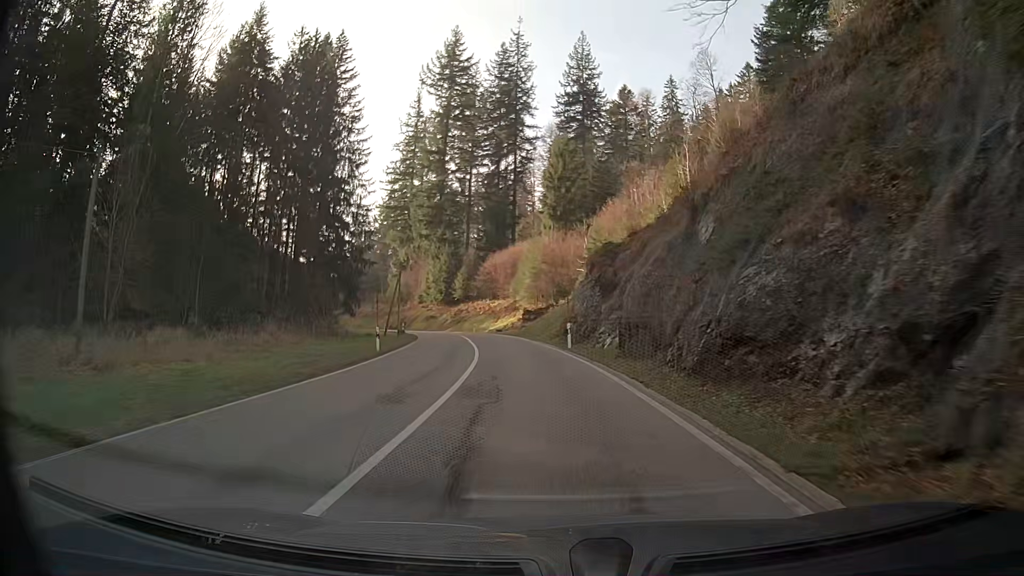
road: secondary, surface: asphalt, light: Day
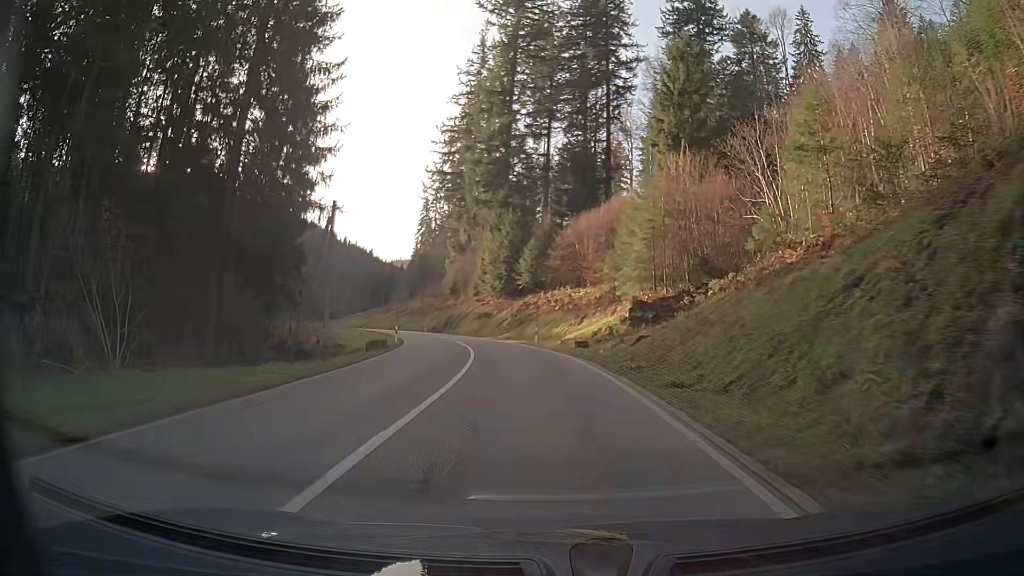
(-2.4, +35.7) m; -8°
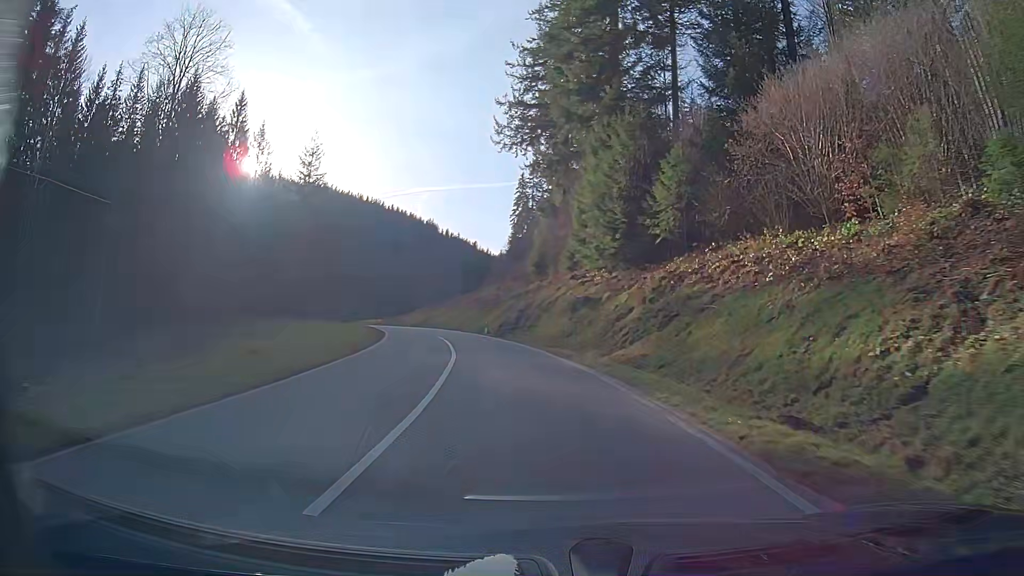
(-2.6, +36.0) m; -8°
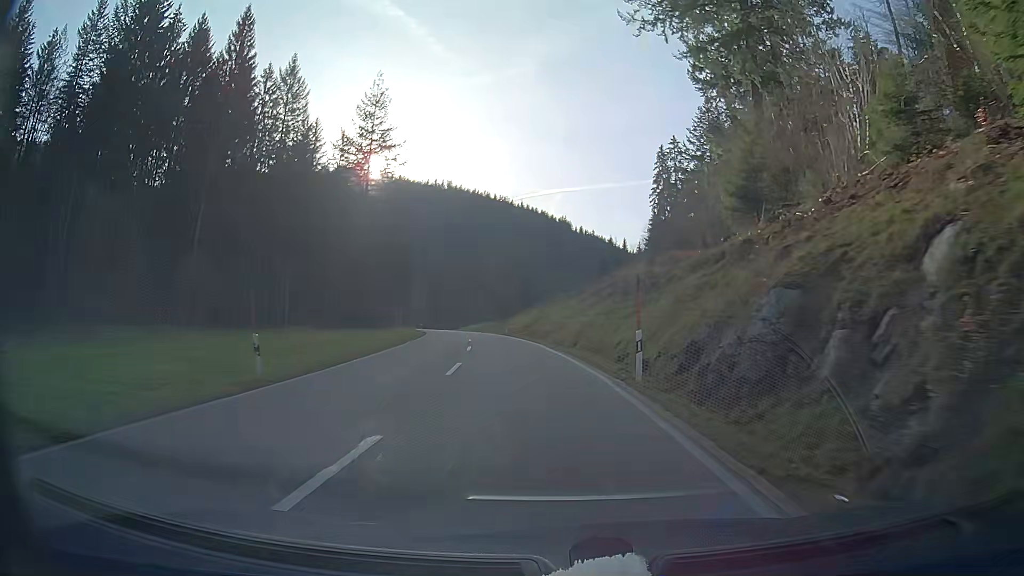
(-4.4, +36.6) m; -13°
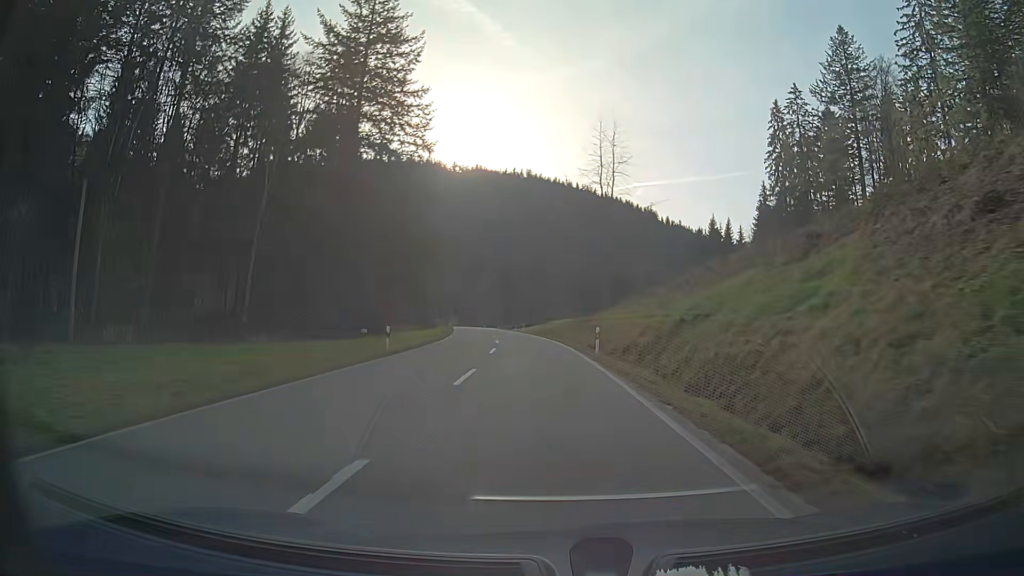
(-2.6, +37.9) m; -7°
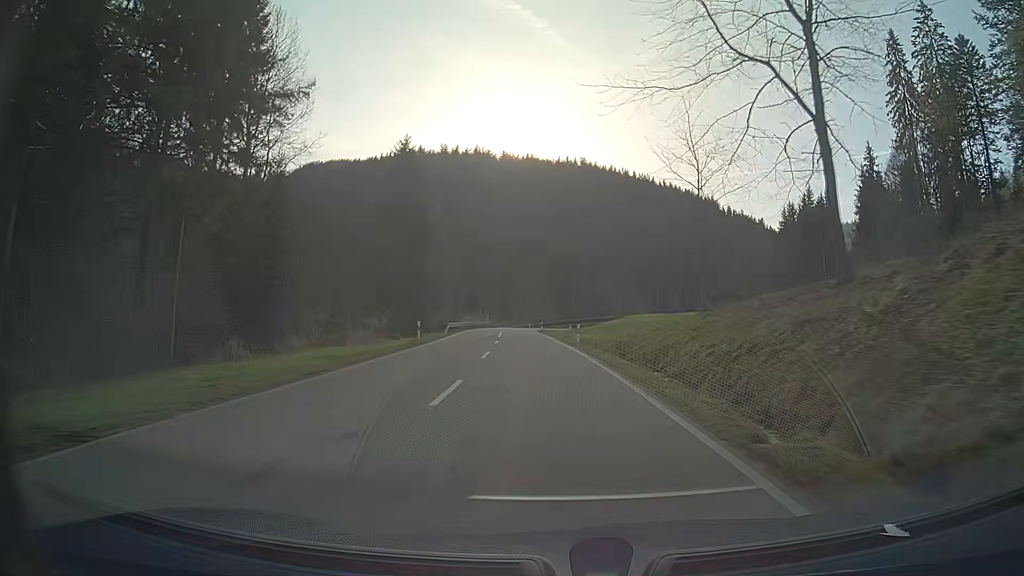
(-1.7, +40.1) m; -5°
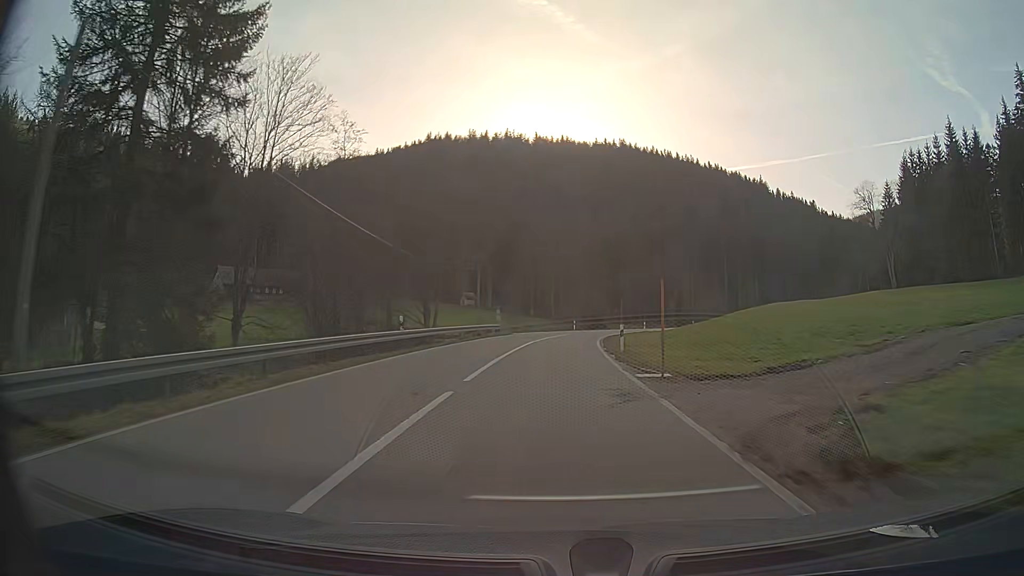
(-1.8, +52.1) m; -2°
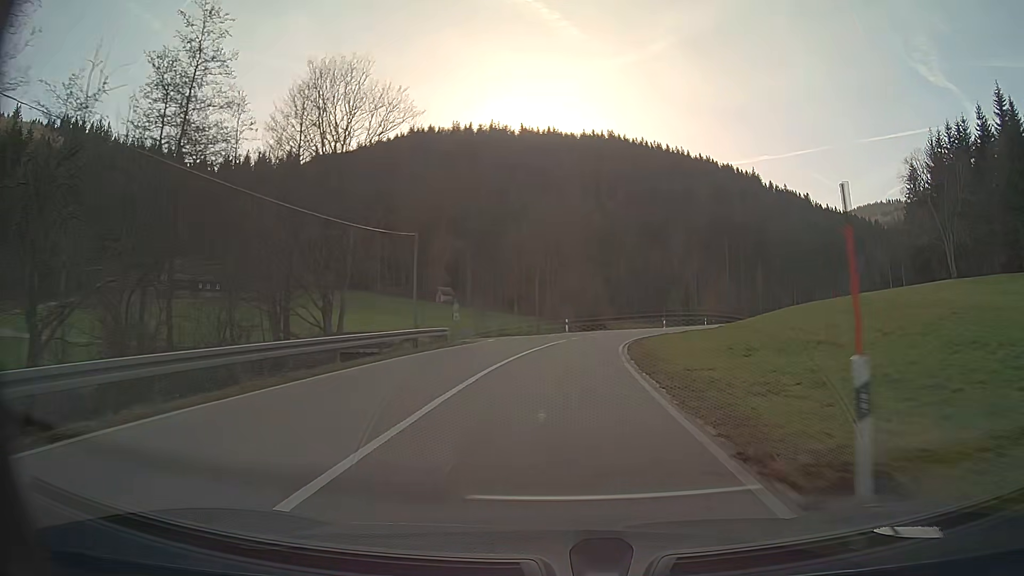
(+0.2, +20.2) m; +2°
(0, +10) (+1, +20) (+2, +30) (+4, +40) (+6, +49) (+9, +59) (+13, +68) (+17, +77) (+22, +86) (+26, +95) m
